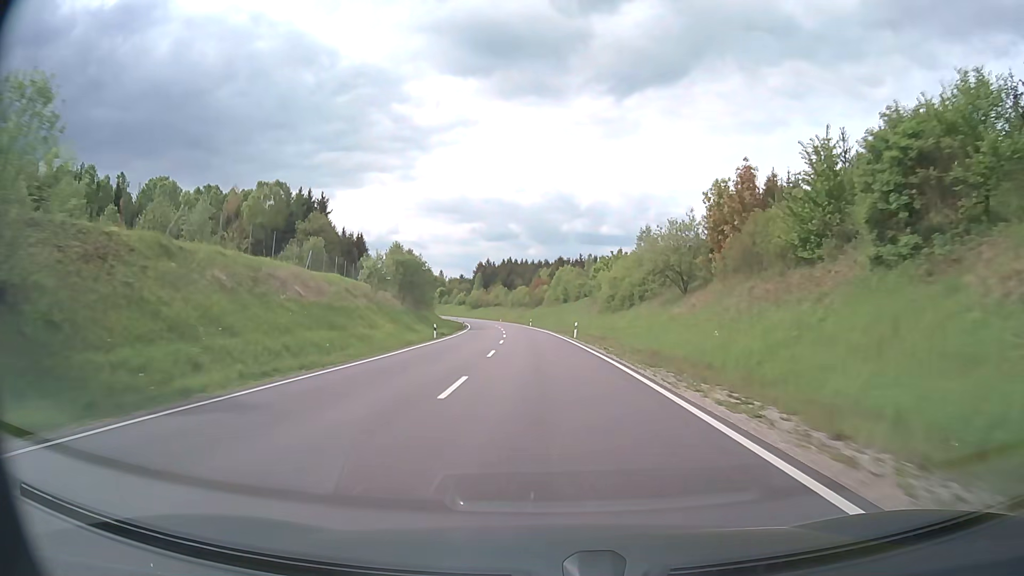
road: primary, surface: asphalt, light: Day
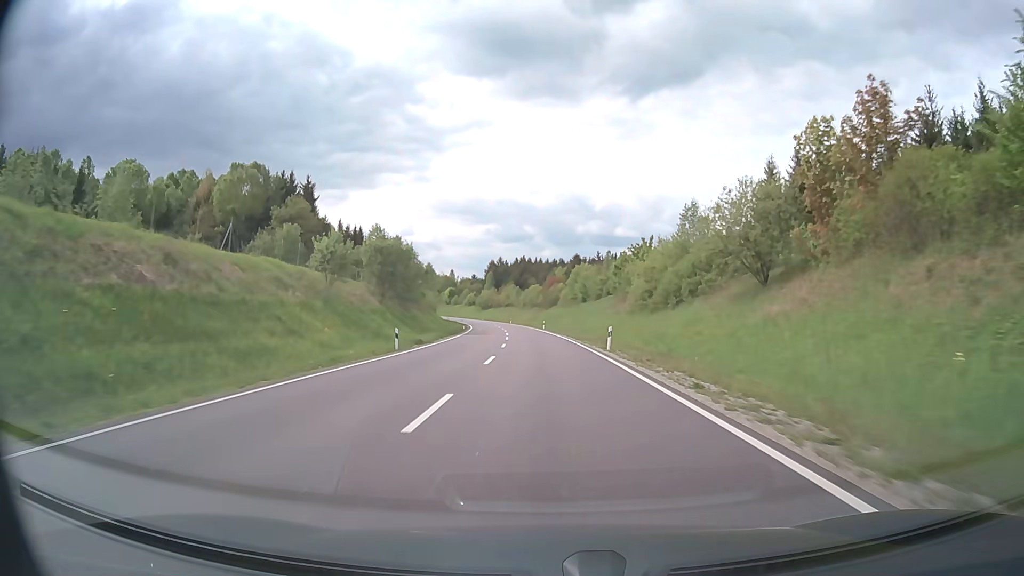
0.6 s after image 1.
(-0.2, +15.6) m; -1°
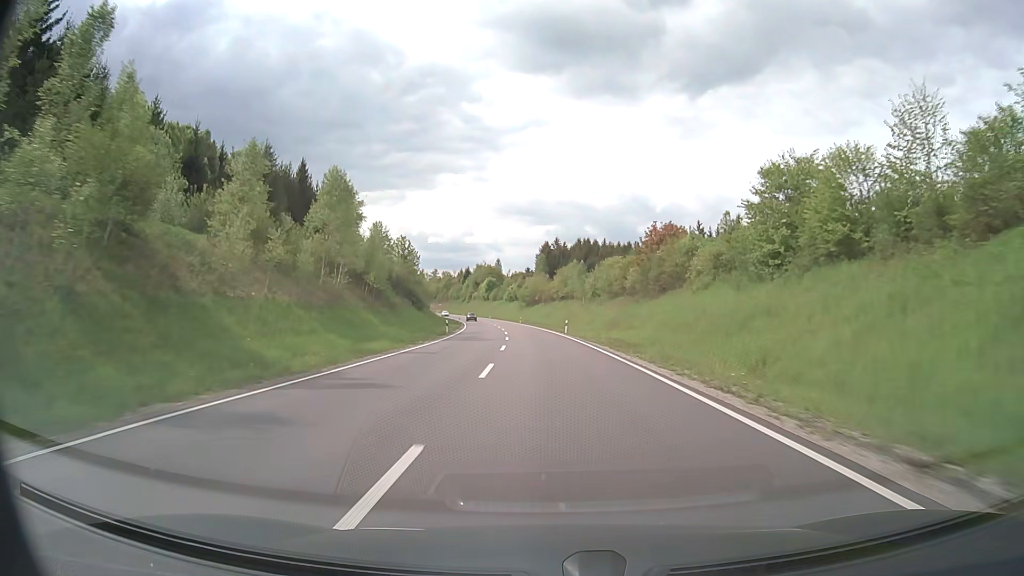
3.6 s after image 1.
(-3.5, +77.6) m; -5°
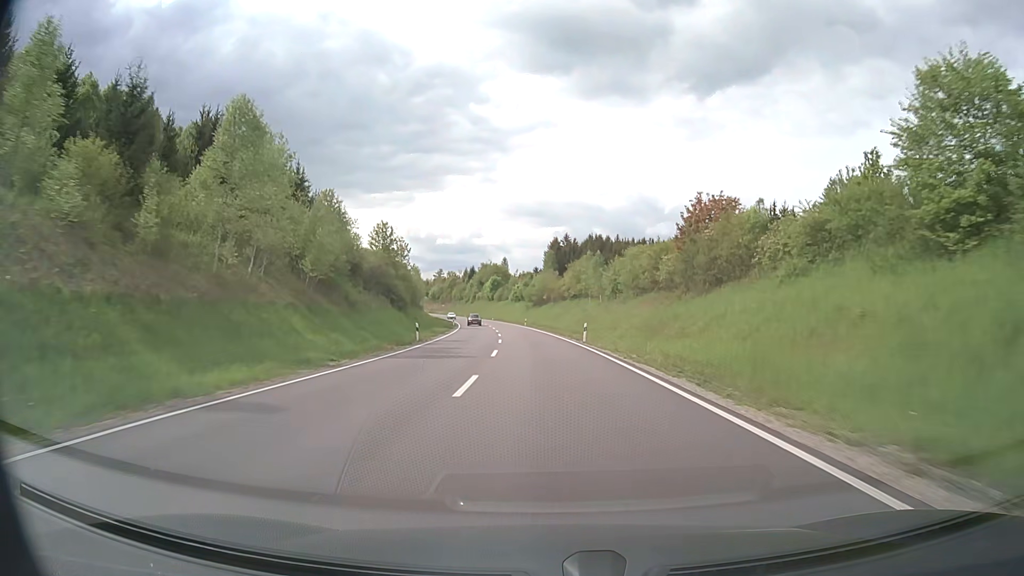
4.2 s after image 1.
(-0.1, +15.5) m; -1°
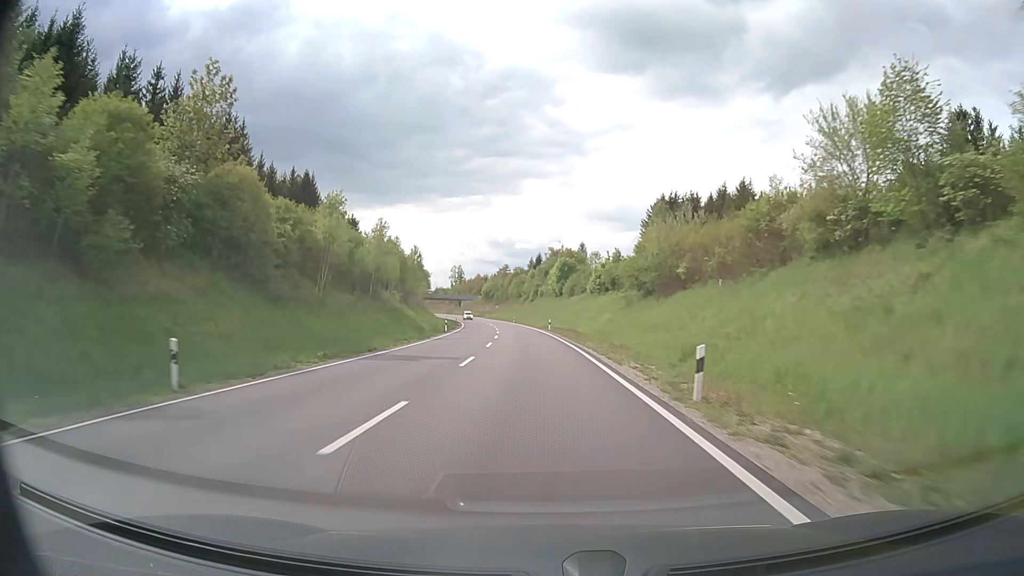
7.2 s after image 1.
(-3.6, +77.5) m; -6°
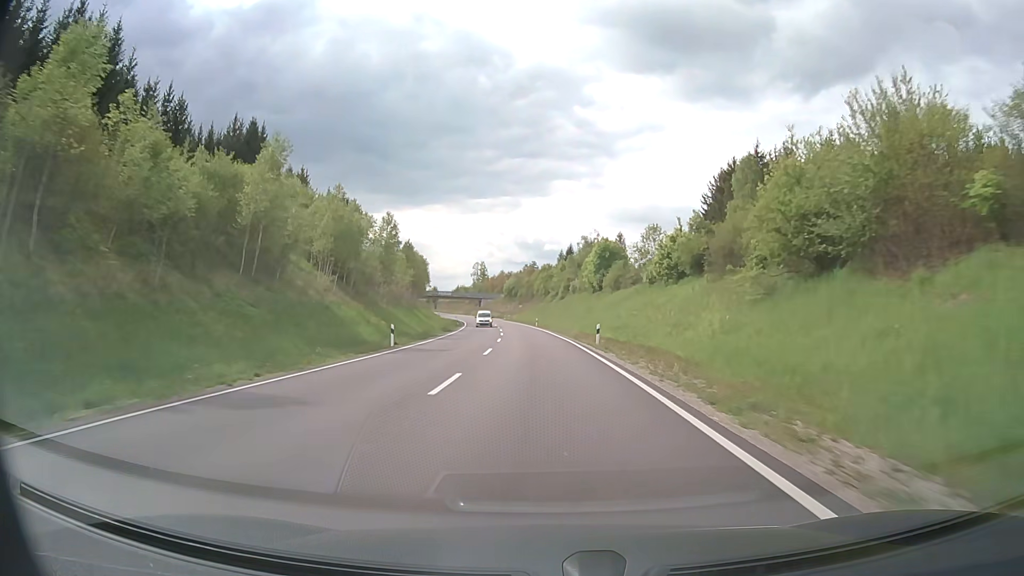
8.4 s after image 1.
(-0.7, +31.0) m; -3°
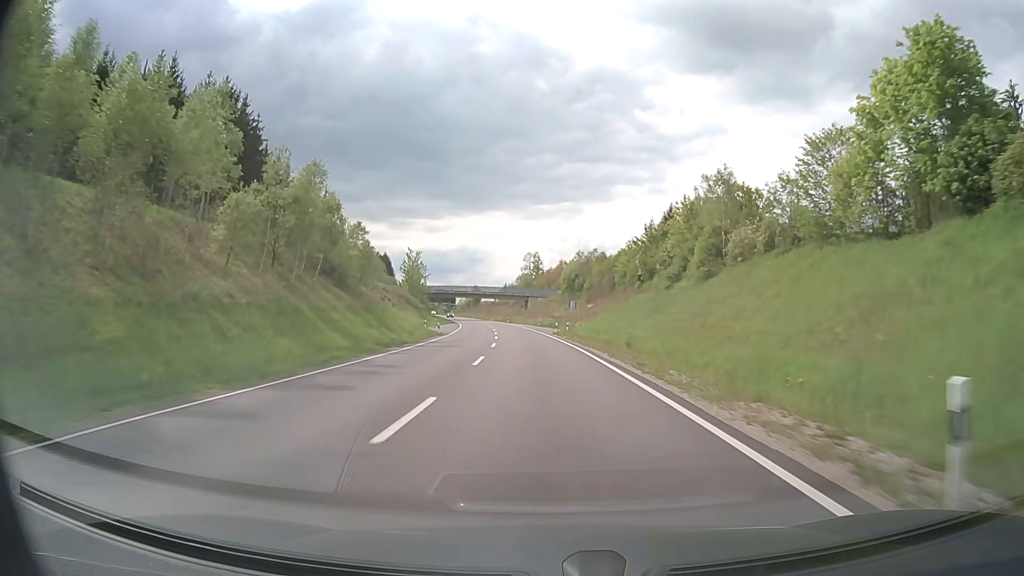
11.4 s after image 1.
(-3.8, +77.0) m; -5°
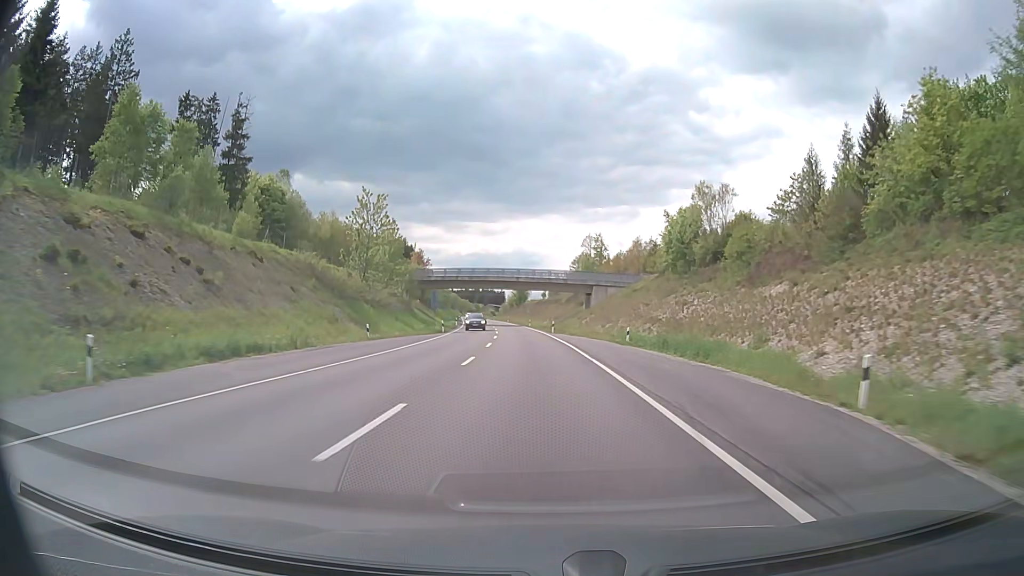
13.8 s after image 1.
(-2.6, +61.3) m; -5°
(0, +10) (0, +20) (-1, +30) (-1, +40) (-2, +50) (-3, +60) (-3, +70) (-4, +80) (-5, +90) (-7, +100) m
